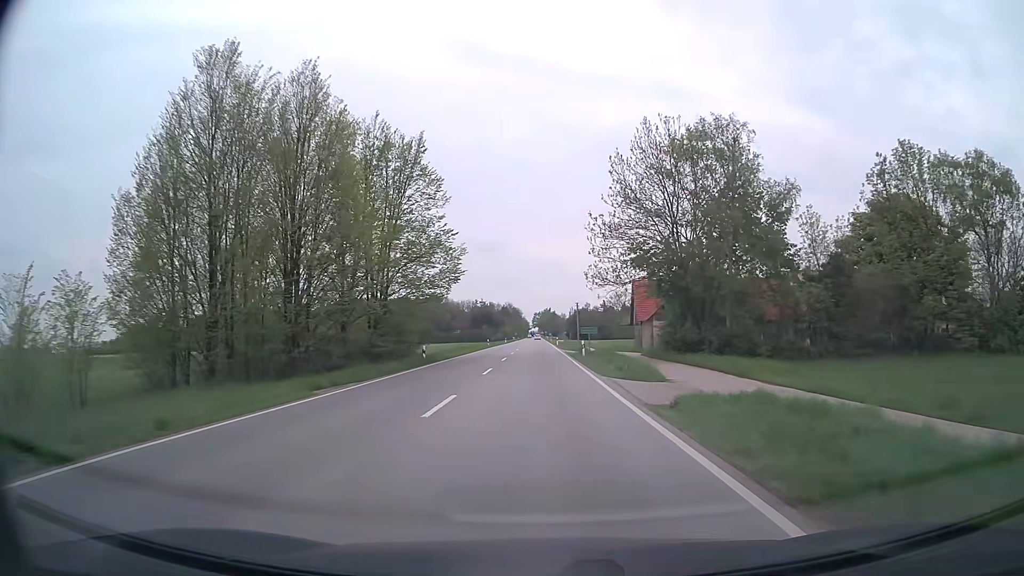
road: secondary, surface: asphalt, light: Day
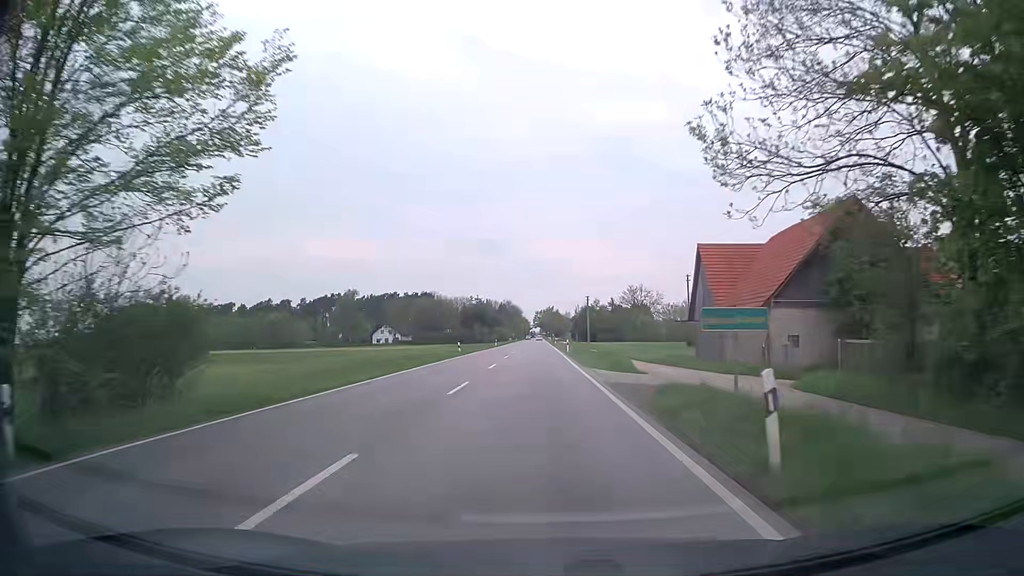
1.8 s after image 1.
(-0.2, +31.7) m; 0°
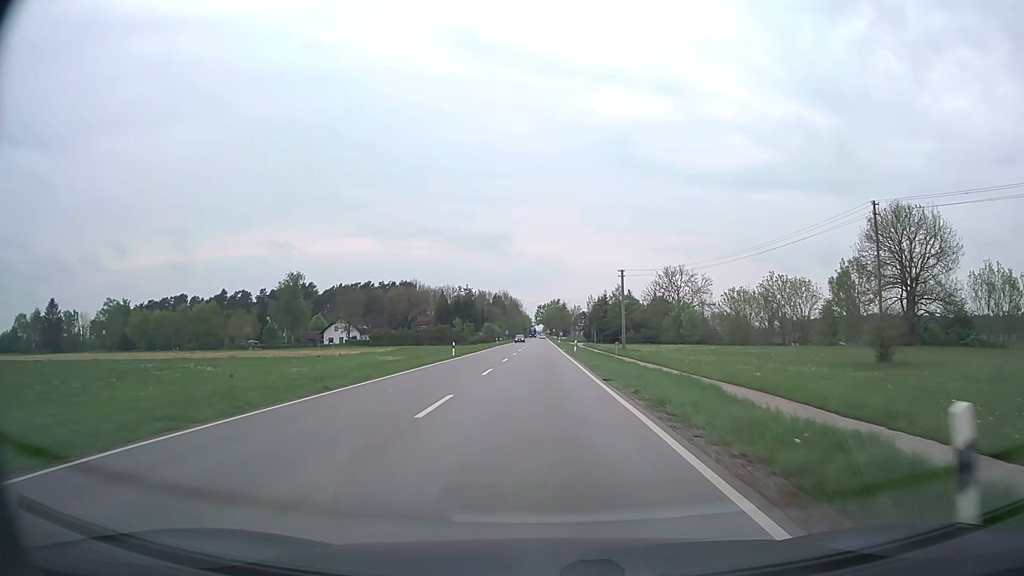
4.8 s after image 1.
(-0.4, +52.3) m; 0°
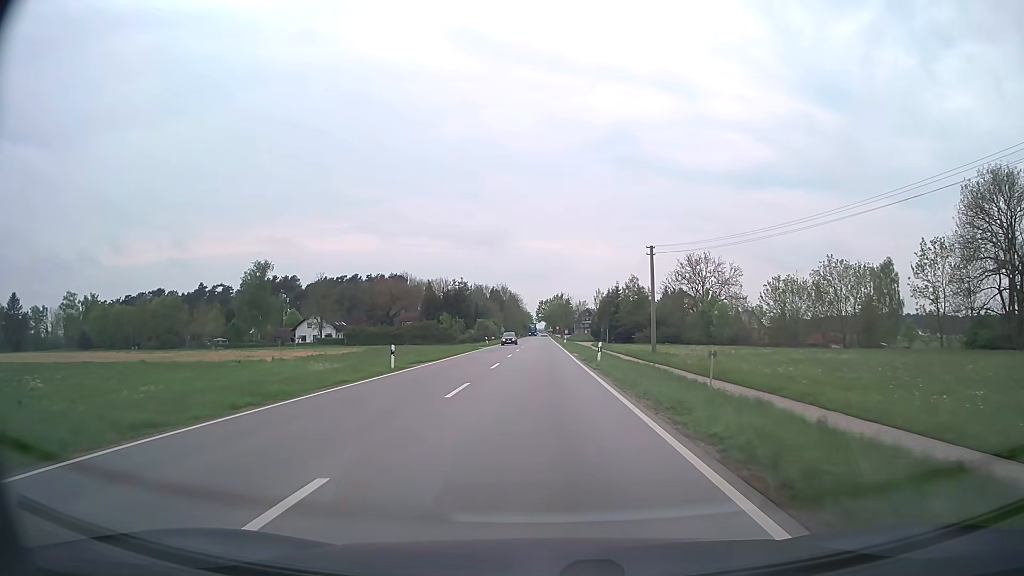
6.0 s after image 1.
(0.0, +20.8) m; 0°
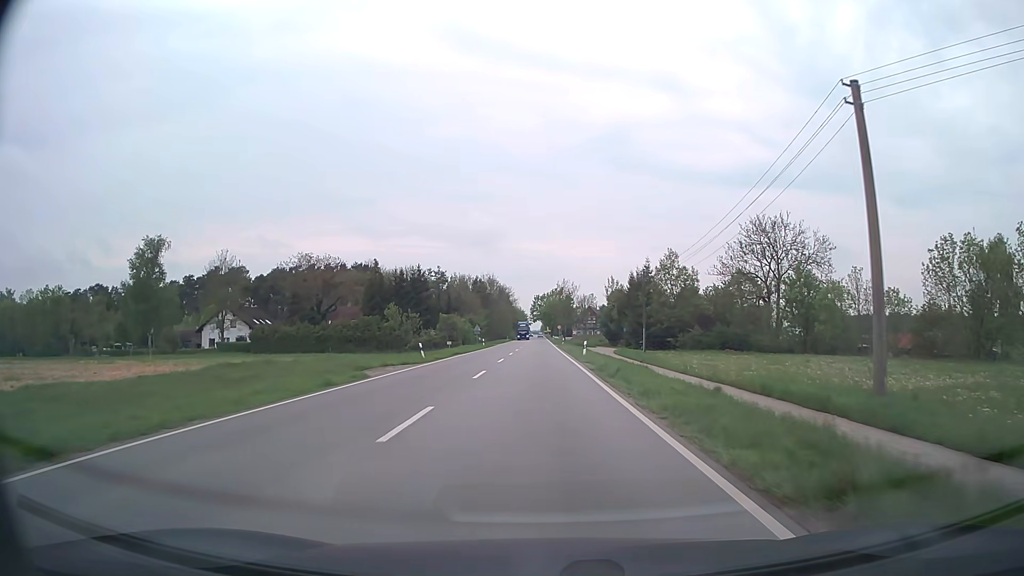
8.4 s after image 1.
(-0.1, +41.7) m; 0°
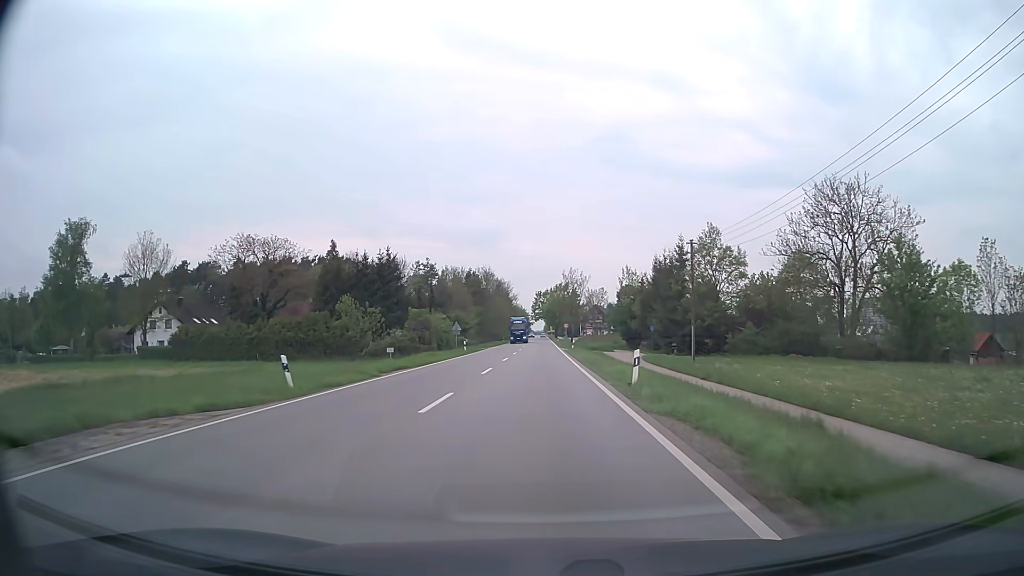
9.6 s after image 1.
(0.0, +20.8) m; 0°
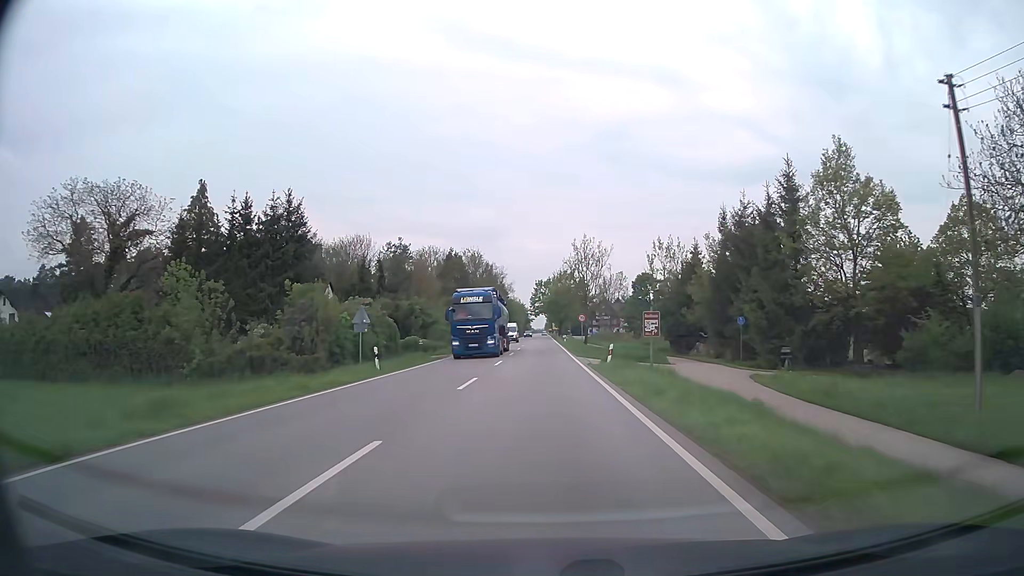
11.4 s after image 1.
(0.0, +31.4) m; 0°
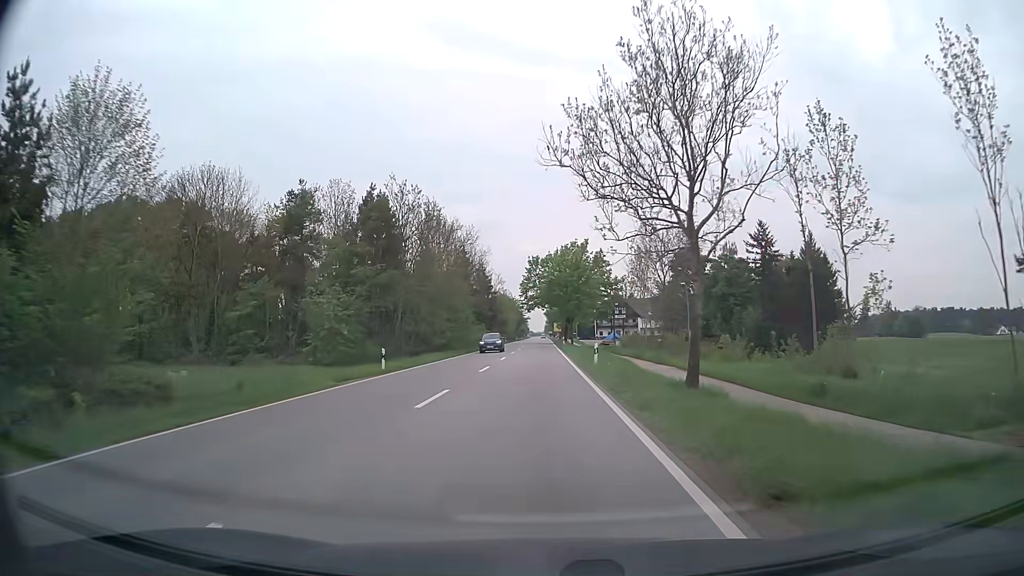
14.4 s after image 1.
(+0.4, +51.6) m; 0°
(0, +10) (0, +20) (0, +30) (0, +40) (0, +50) (0, +60) (0, +70) (0, +80) (0, +90) (0, +100) m
